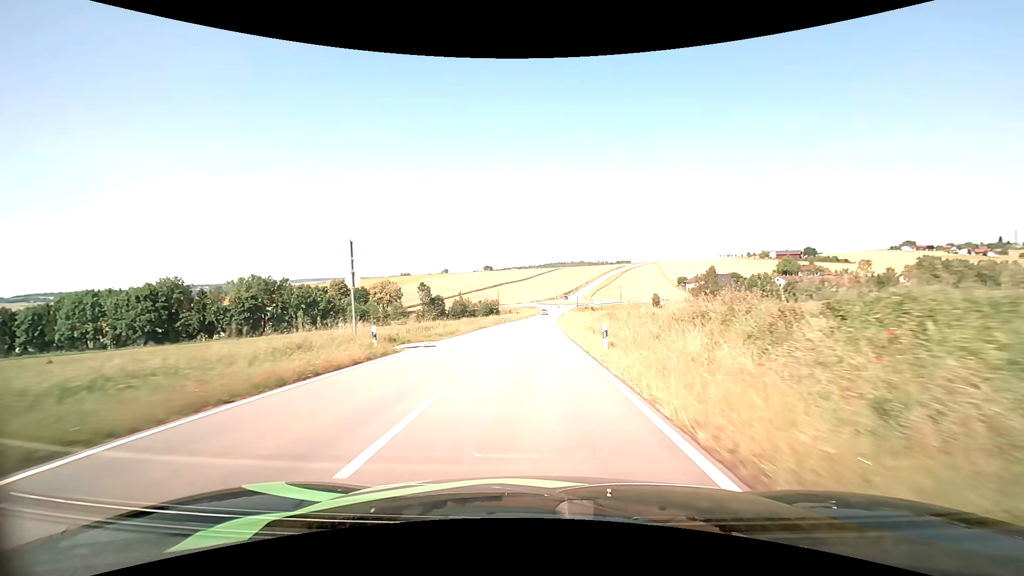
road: tertiary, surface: asphalt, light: Day
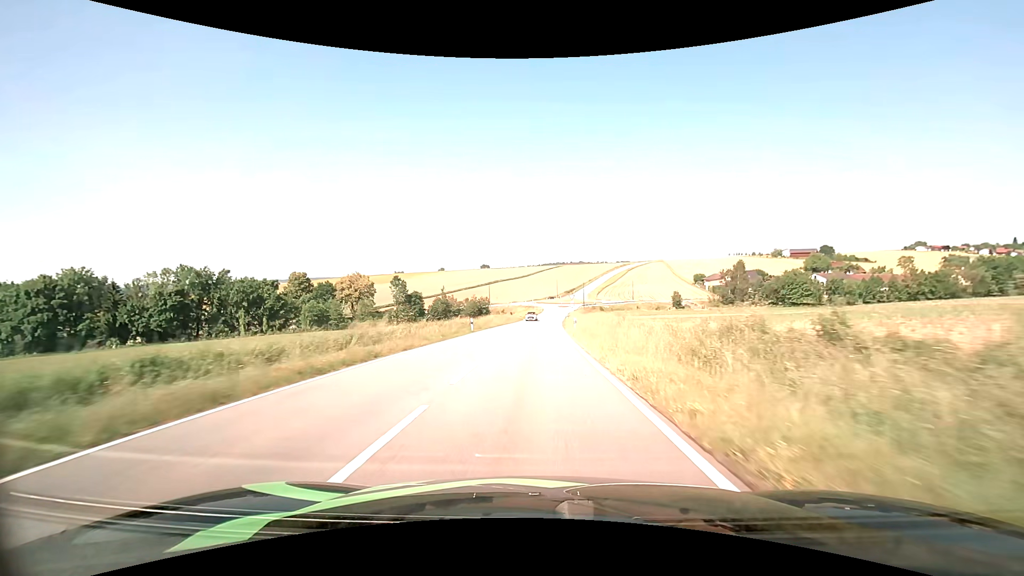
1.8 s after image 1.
(0.0, +31.6) m; 0°
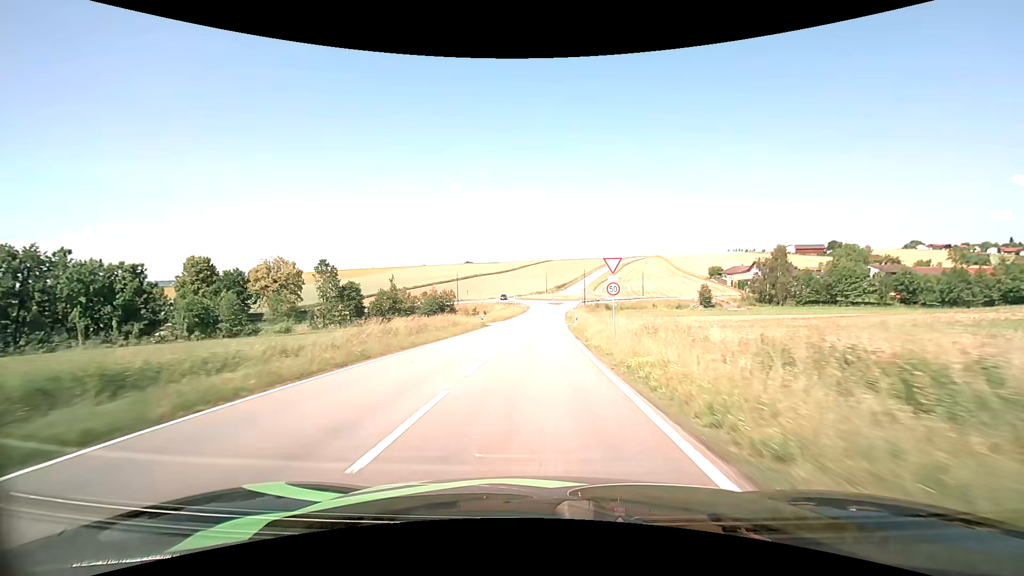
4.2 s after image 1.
(+0.5, +42.1) m; +2°
(0, +10) (0, +20) (0, +30) (+1, +40) (+1, +50) (+2, +60) (+2, +70) (+3, +80) (+3, +90) (+4, +100) m
